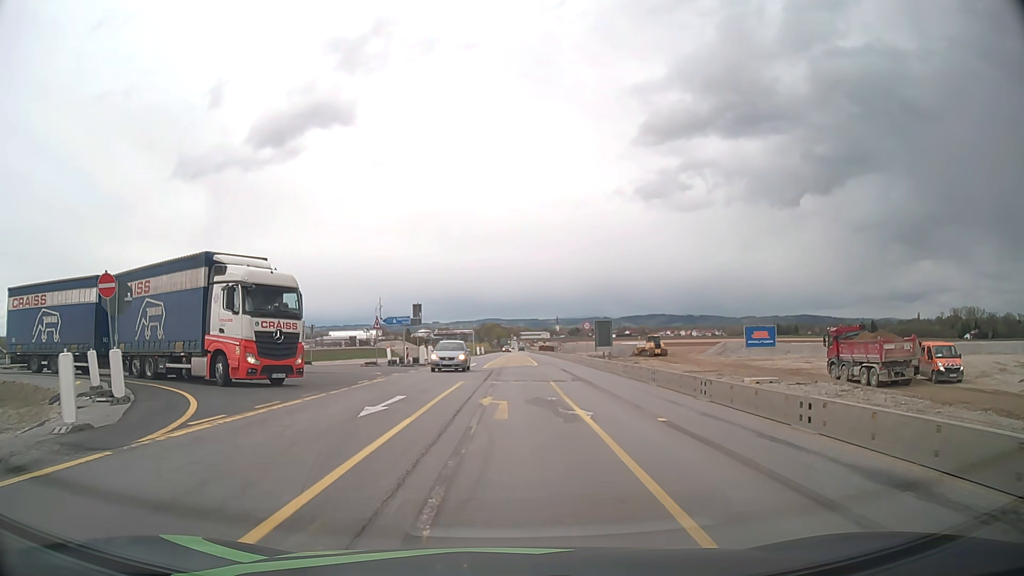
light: Day
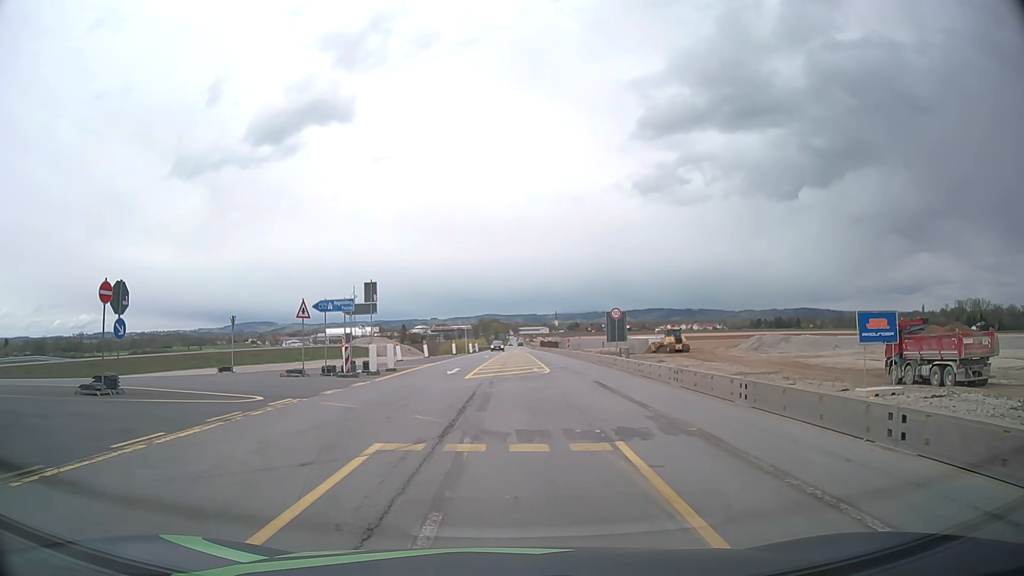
(+0.1, +14.3) m; 0°
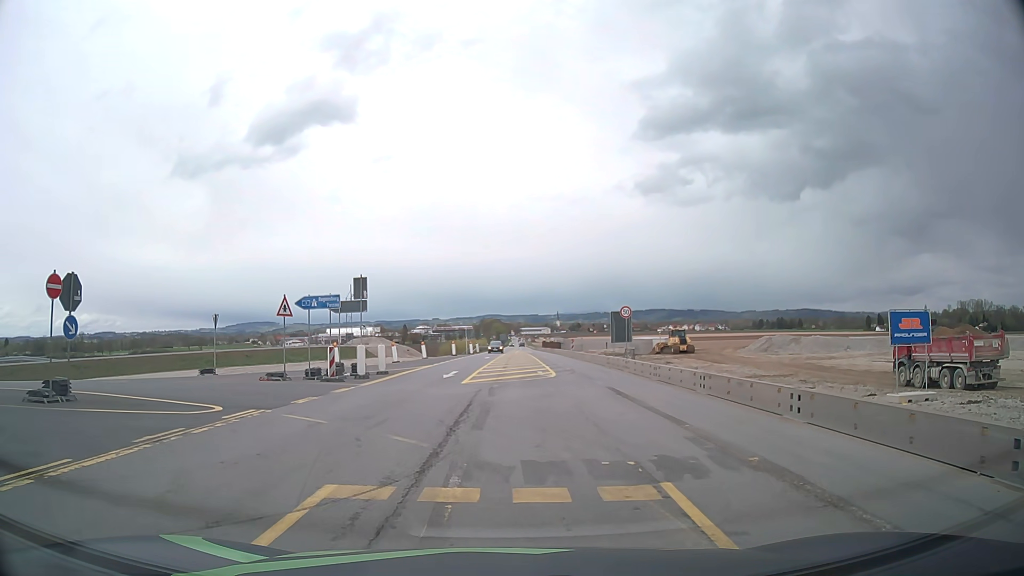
(0.0, +2.4) m; 0°
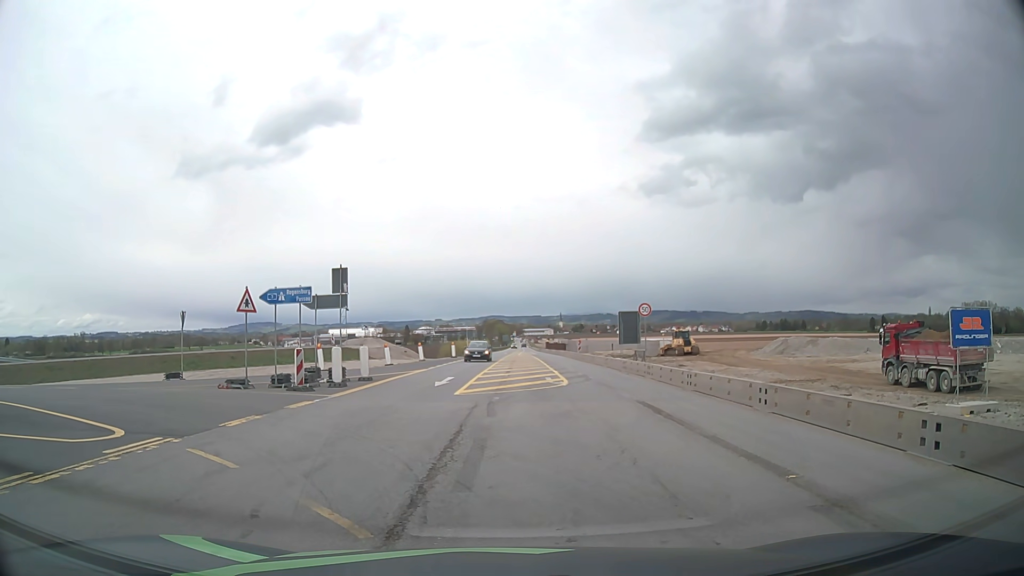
(0.0, +3.7) m; -1°
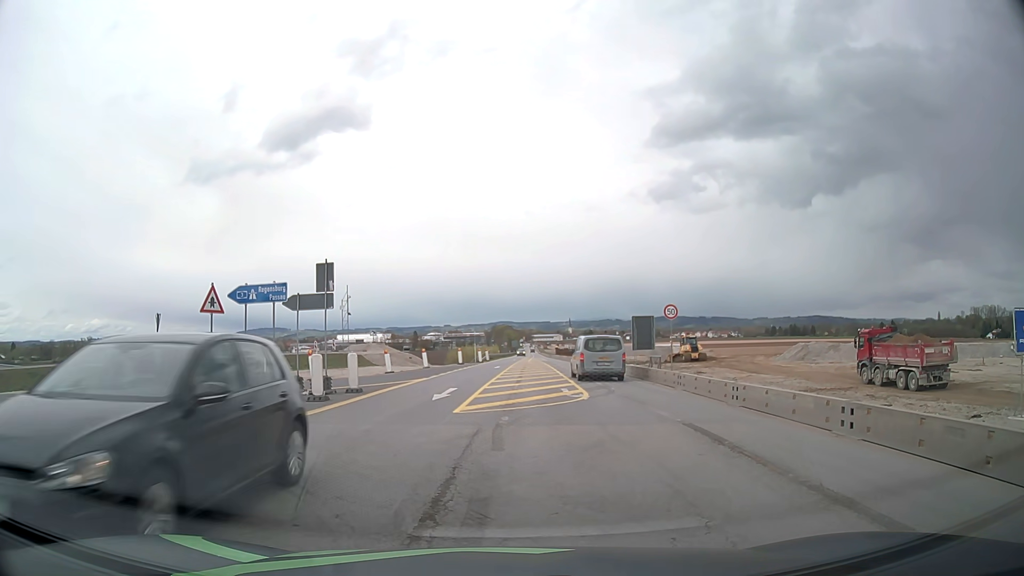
(0.0, +3.3) m; 0°
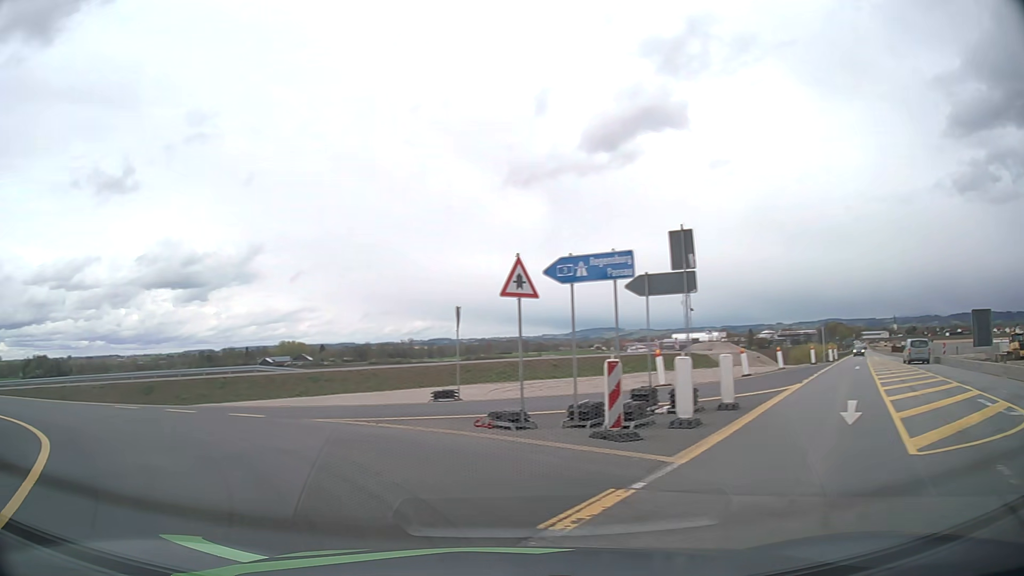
(-1.2, +6.1) m; -28°
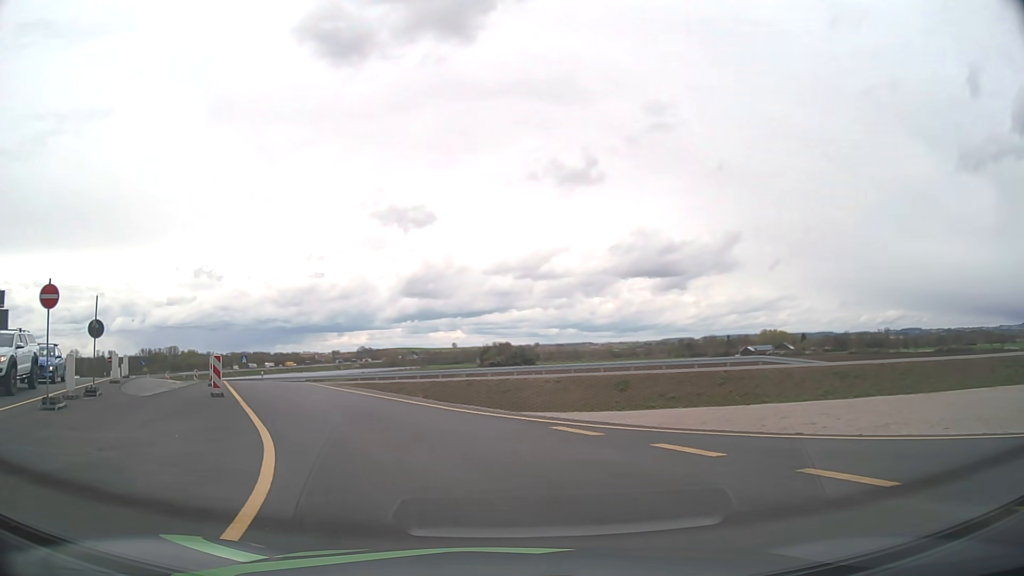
(-3.9, +9.3) m; -40°
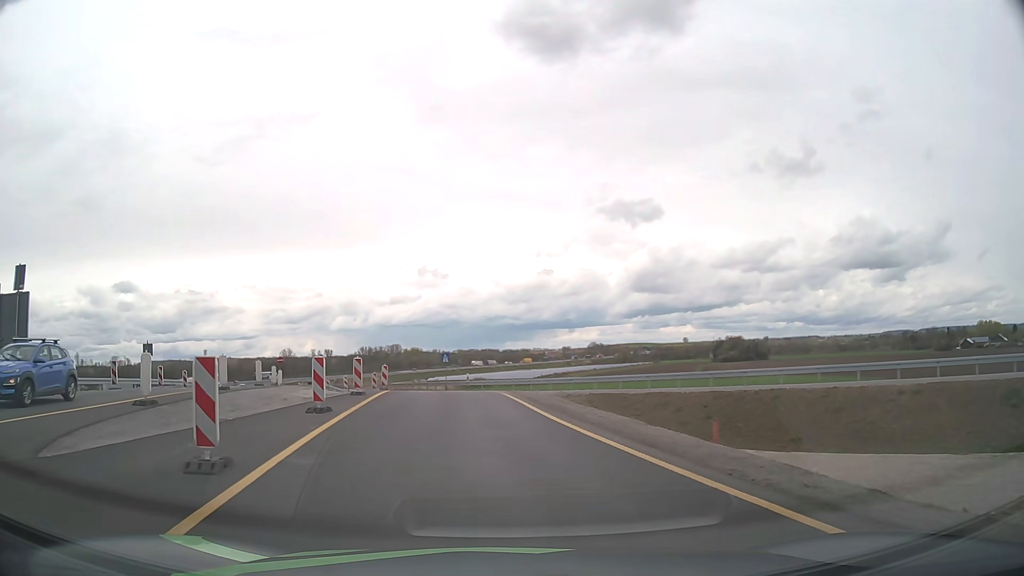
(-3.0, +14.5) m; -20°
(0, +10) (-1, +20) (-3, +30) (-5, +40) (-7, +49) (-11, +59) (-15, +68) (-18, +77) (-22, +87) (-26, +96) m
